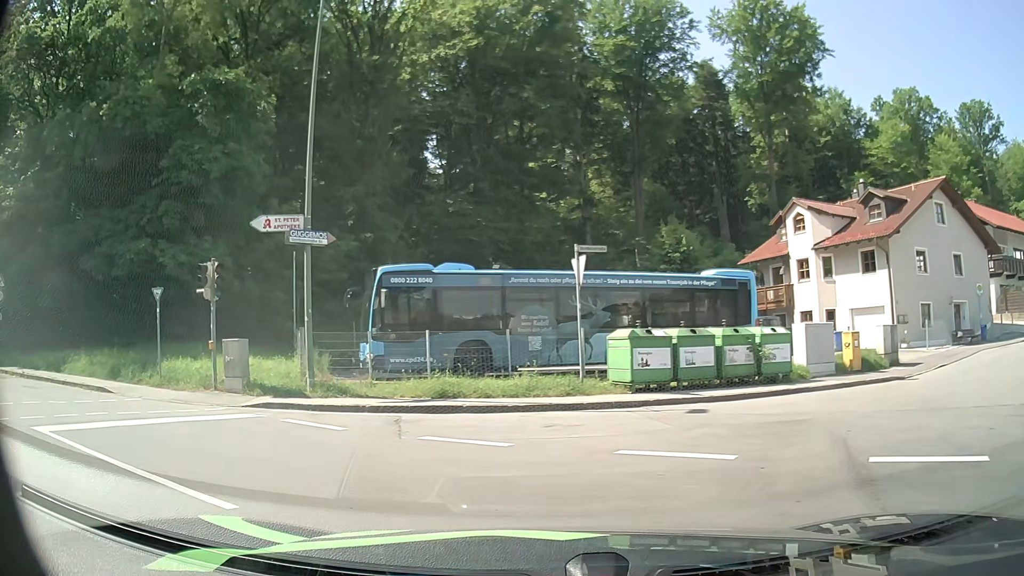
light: Day
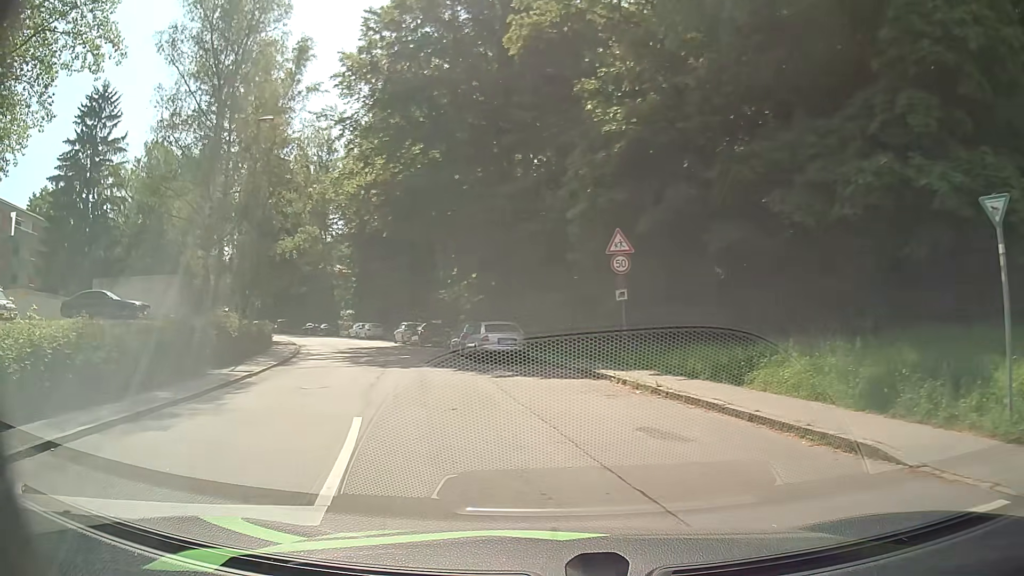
(-6.5, +9.3) m; -60°
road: residential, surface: asphalt
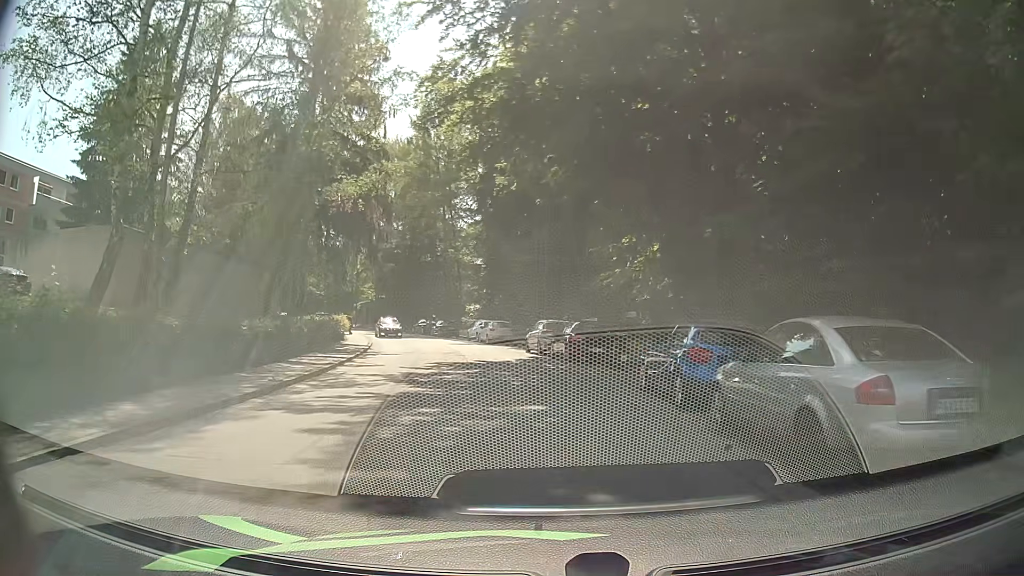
(-3.4, +17.4) m; -13°
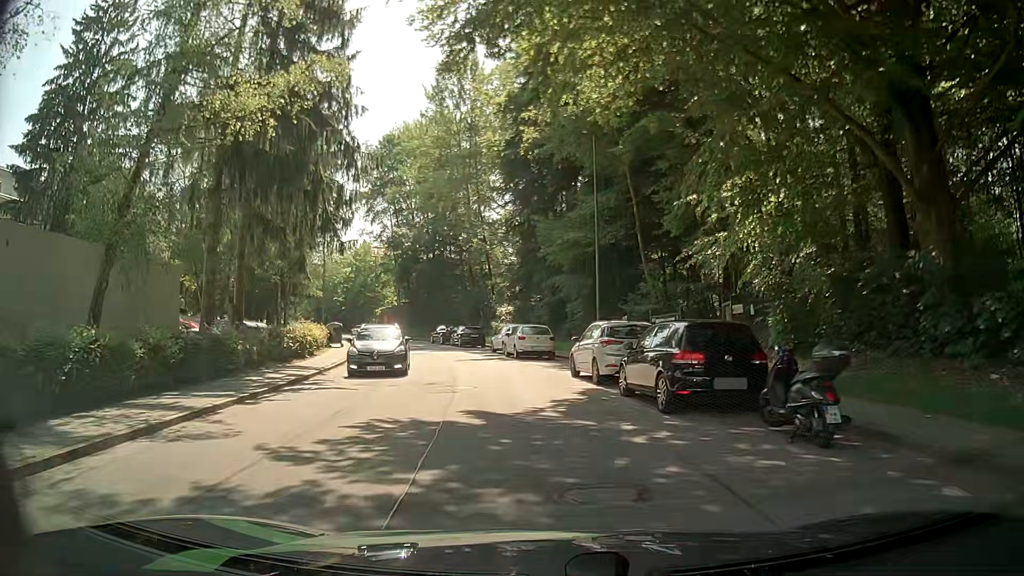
(-0.3, +12.5) m; -2°
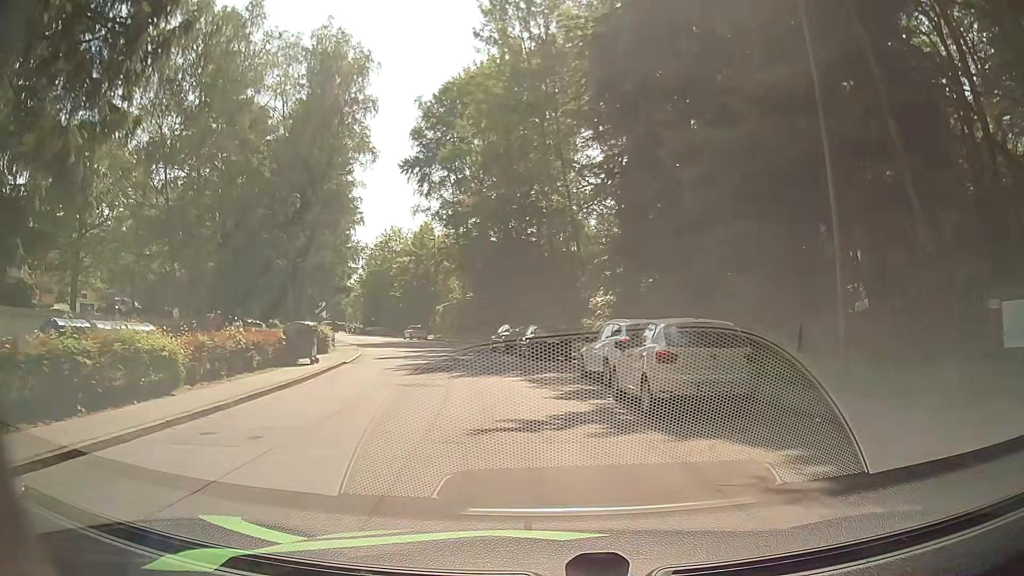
(-1.6, +18.3) m; -10°
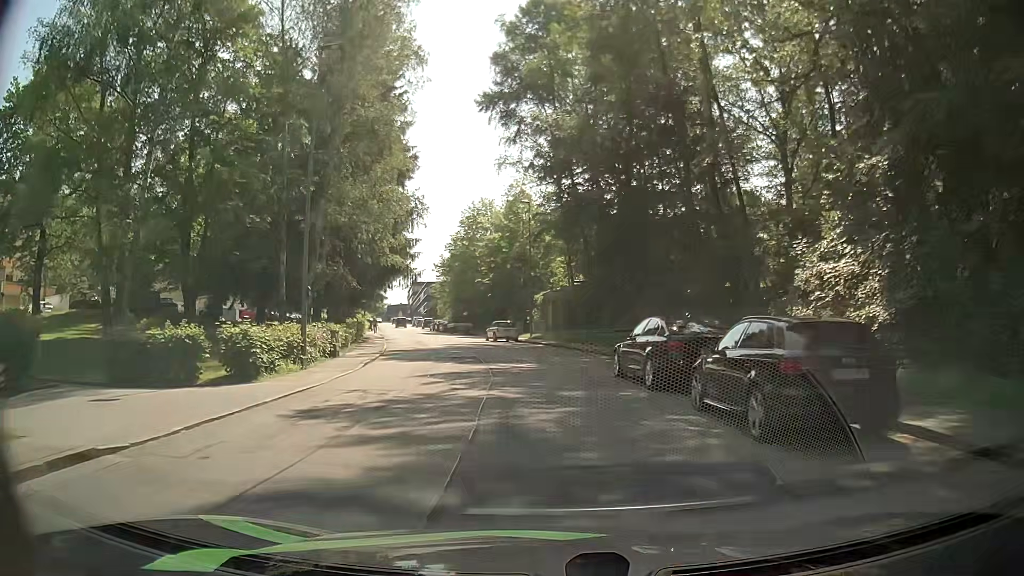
(-1.3, +19.3) m; -9°
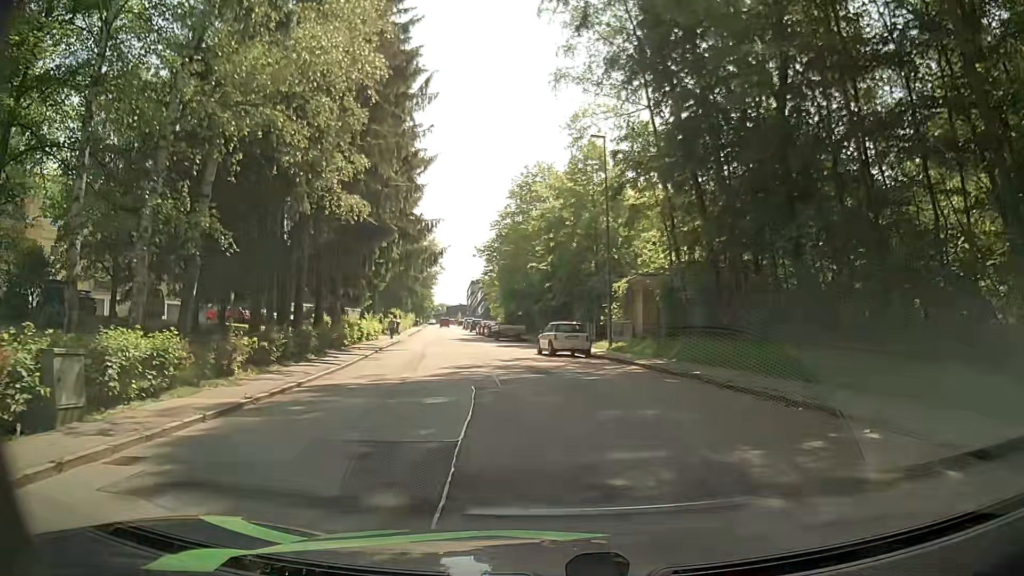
(-1.0, +18.5) m; -6°
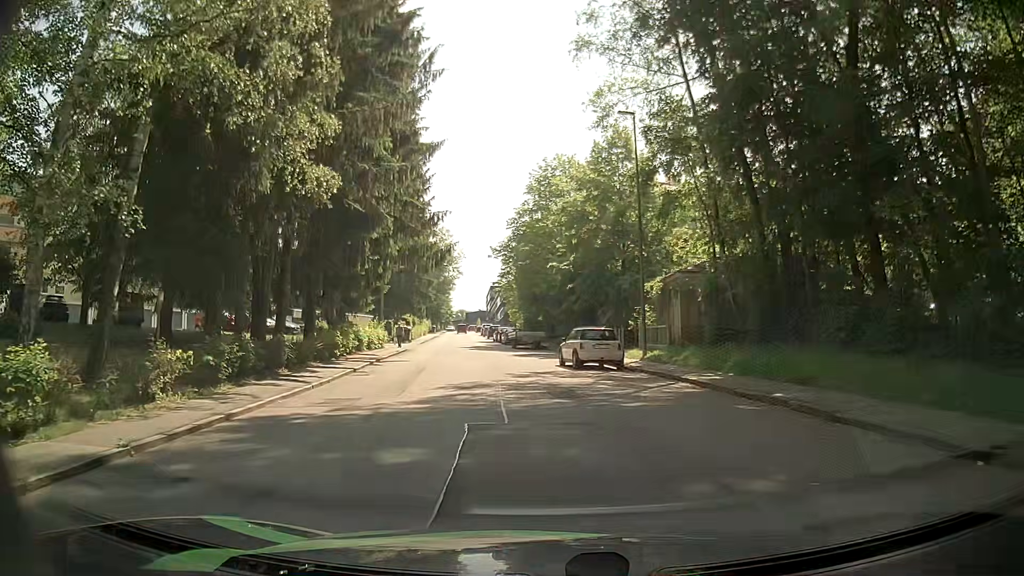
(-0.1, +4.5) m; -1°
(0, +10) (-1, +20) (-2, +30) (-4, +40) (-5, +50) (-7, +60) (-8, +69) (-9, +79) (-11, +89) (-12, +99) m
